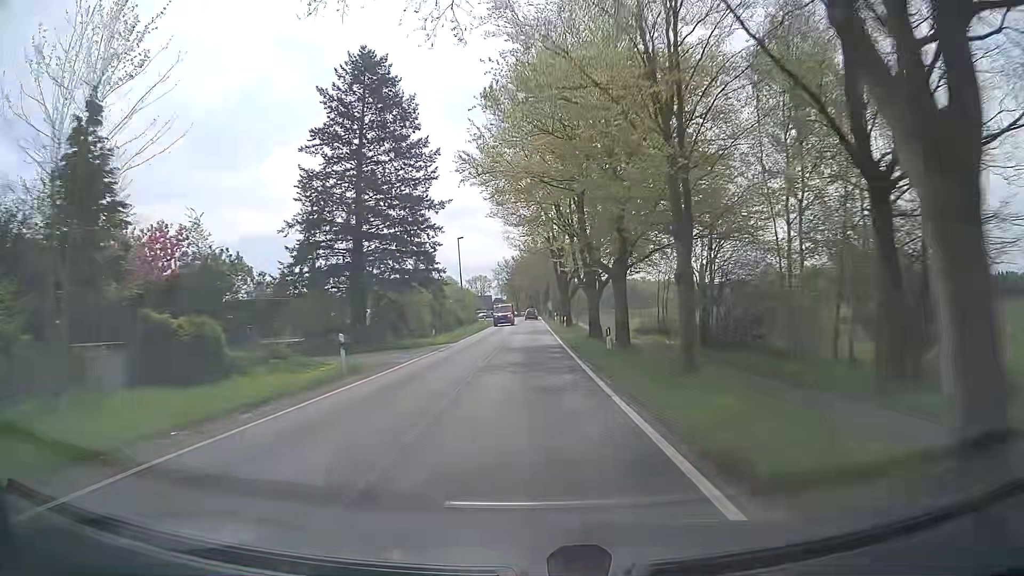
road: tertiary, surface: asphalt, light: Day
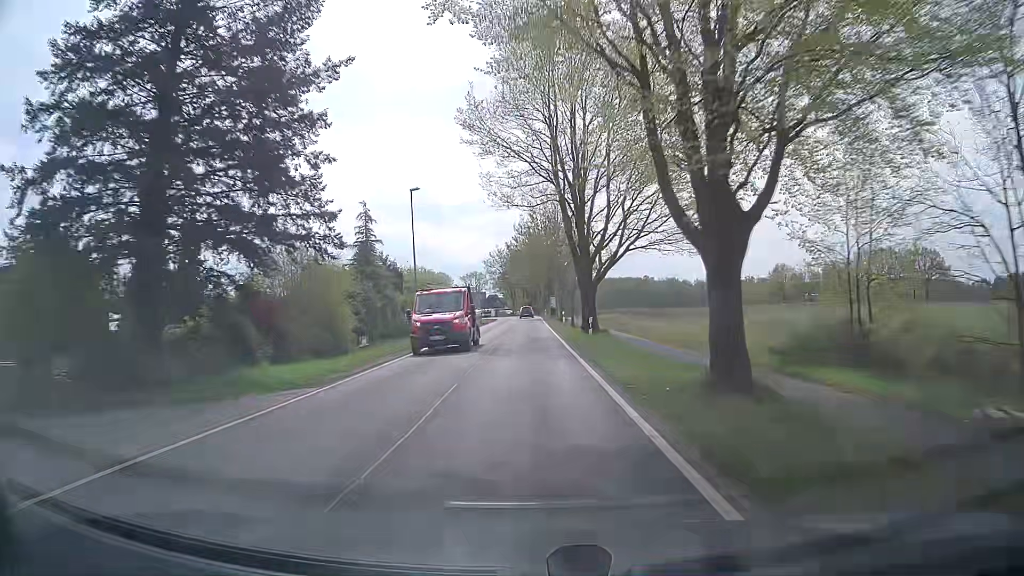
(0.0, +23.4) m; -1°
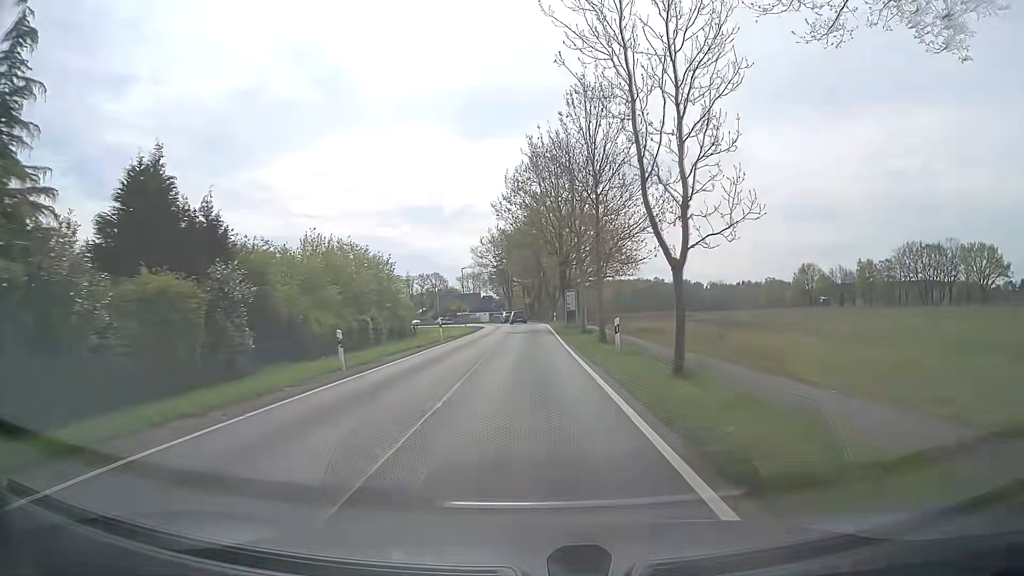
(+0.5, +31.8) m; +1°
(0, +10) (0, +20) (0, +30) (0, +40) (0, +50) (-1, +60) (-1, +70) (-2, +80) (-3, +90) (-5, +100) m
